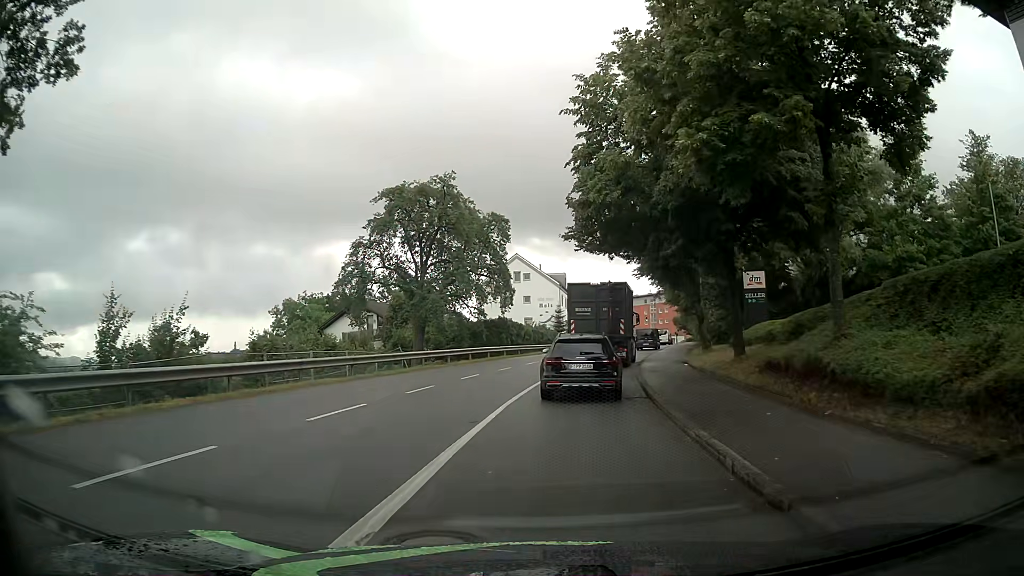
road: tertiary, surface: asphalt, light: Day
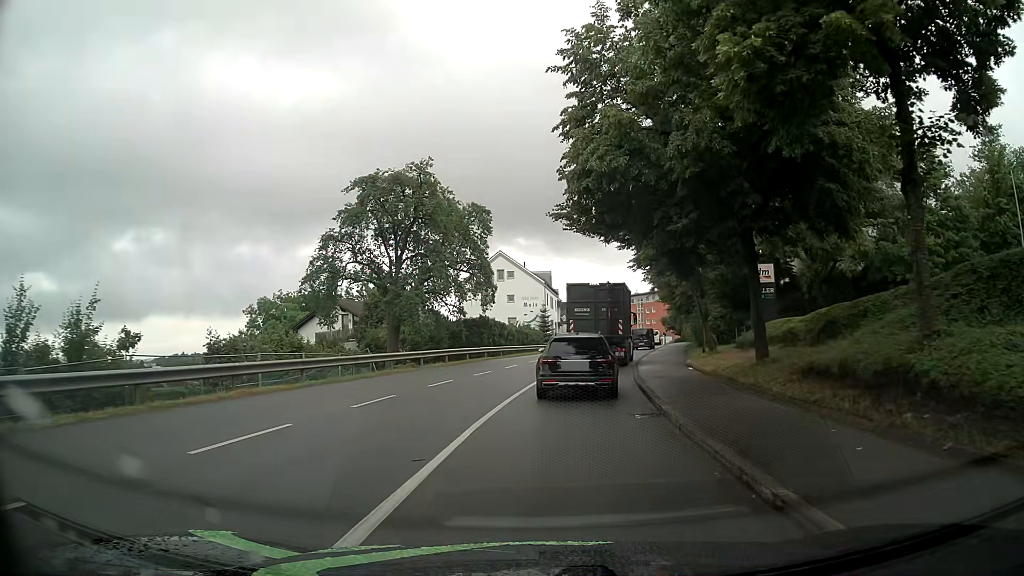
(0.0, +3.6) m; +1°
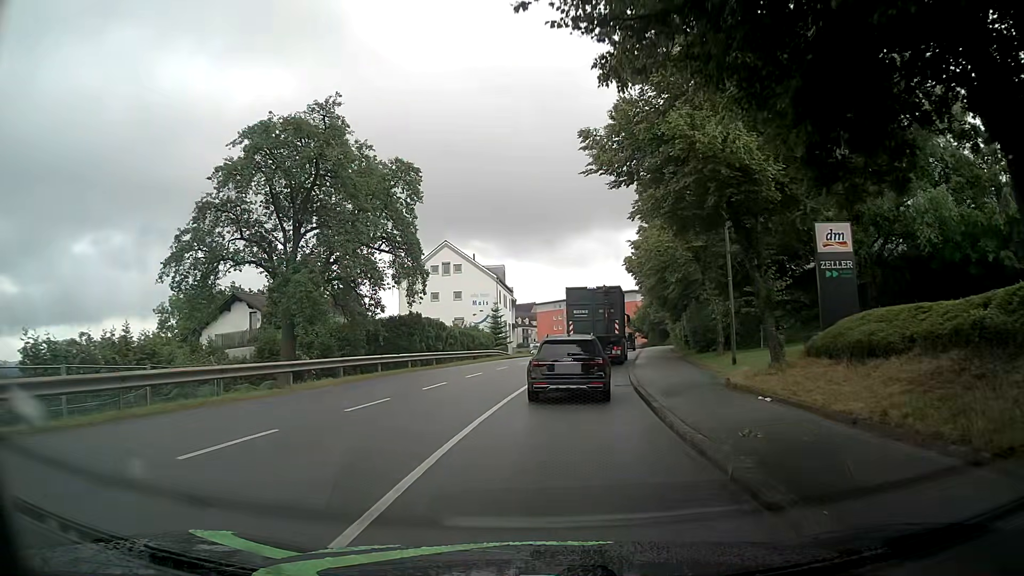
(+0.4, +12.2) m; +4°
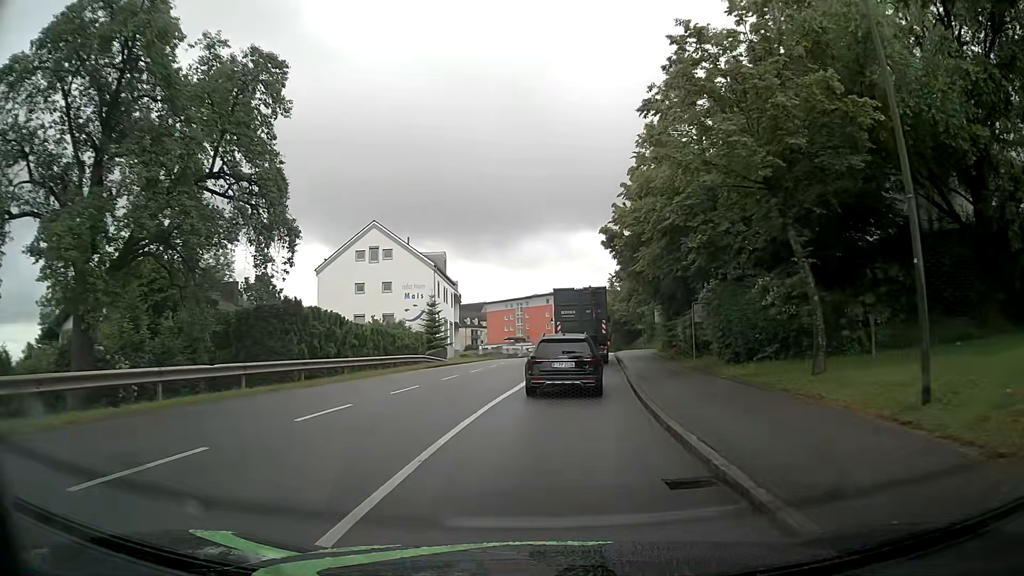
(+0.5, +13.9) m; +5°
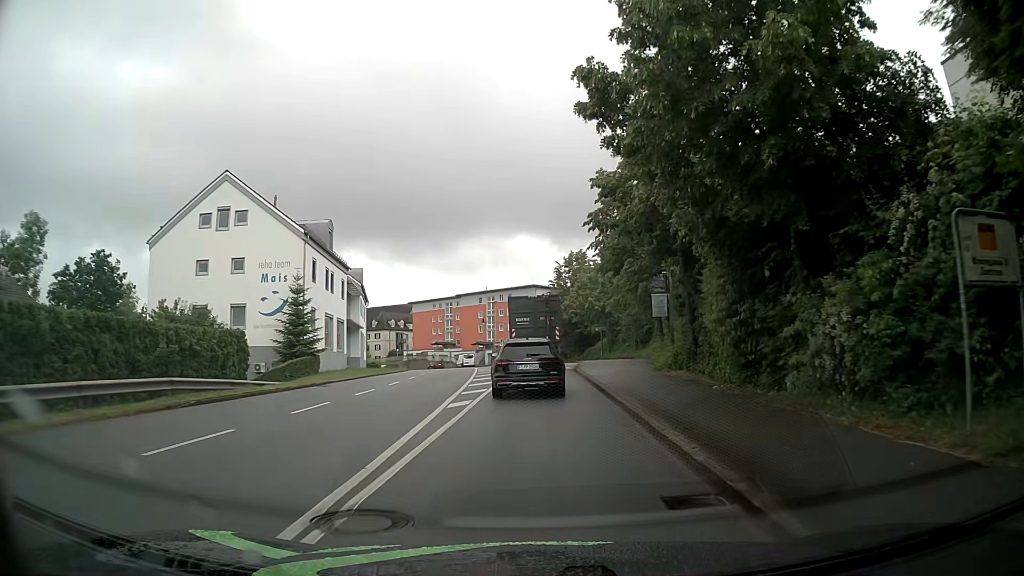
(+1.0, +21.3) m; +6°
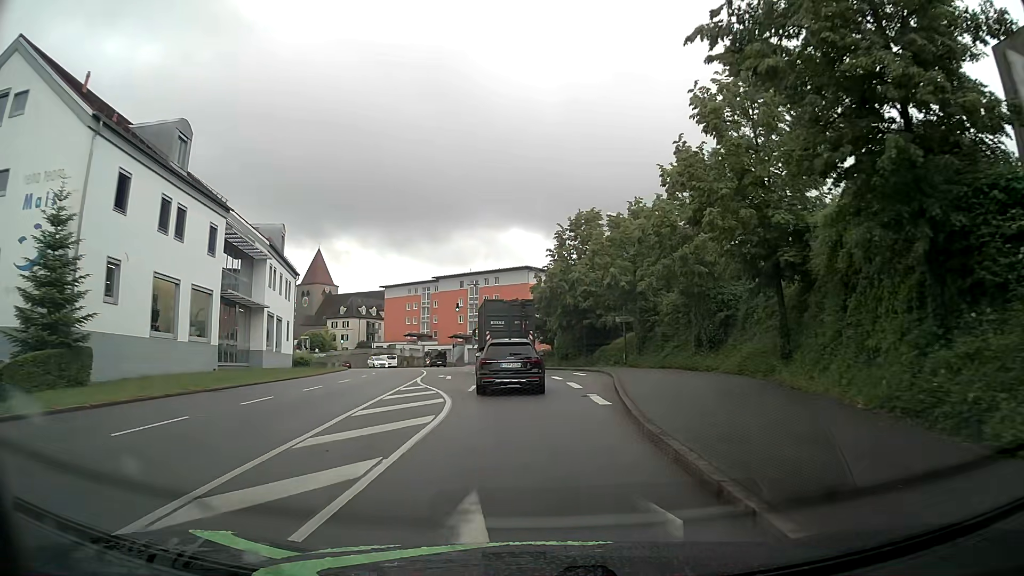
(-0.6, +22.8) m; -1°
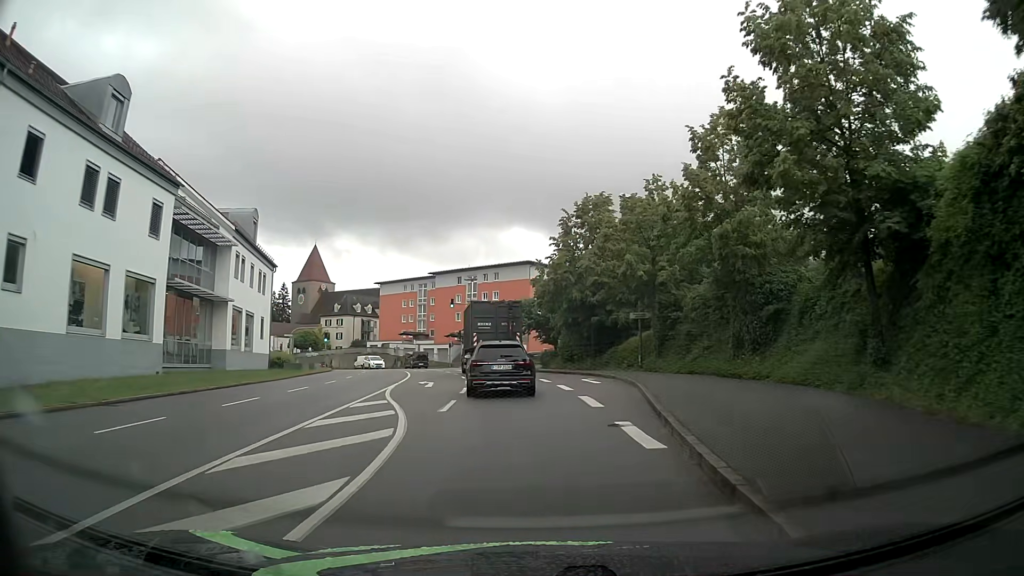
(+0.1, +6.0) m; +1°
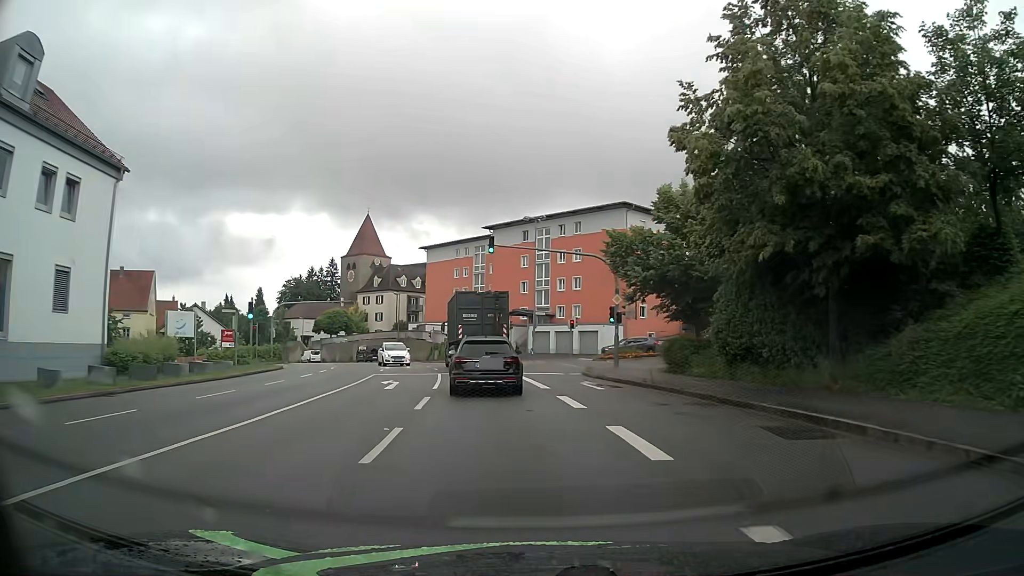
(-1.6, +30.6) m; -8°
(0, +10) (-1, +20) (-2, +30) (-4, +40) (-6, +49) (-10, +59) (-14, +68) (-18, +77) (-23, +85) (-29, +94) m
